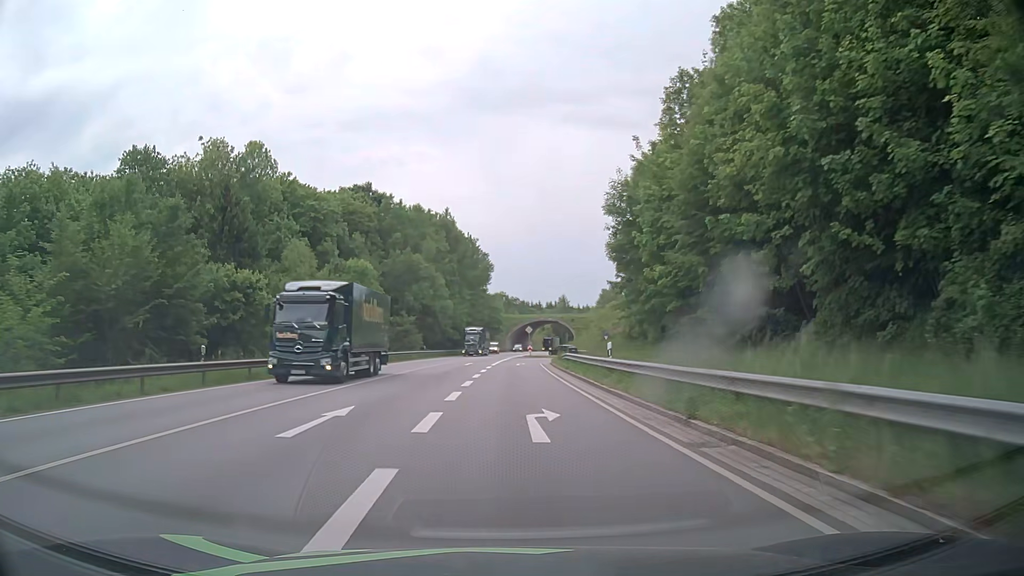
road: primary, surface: asphalt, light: Day
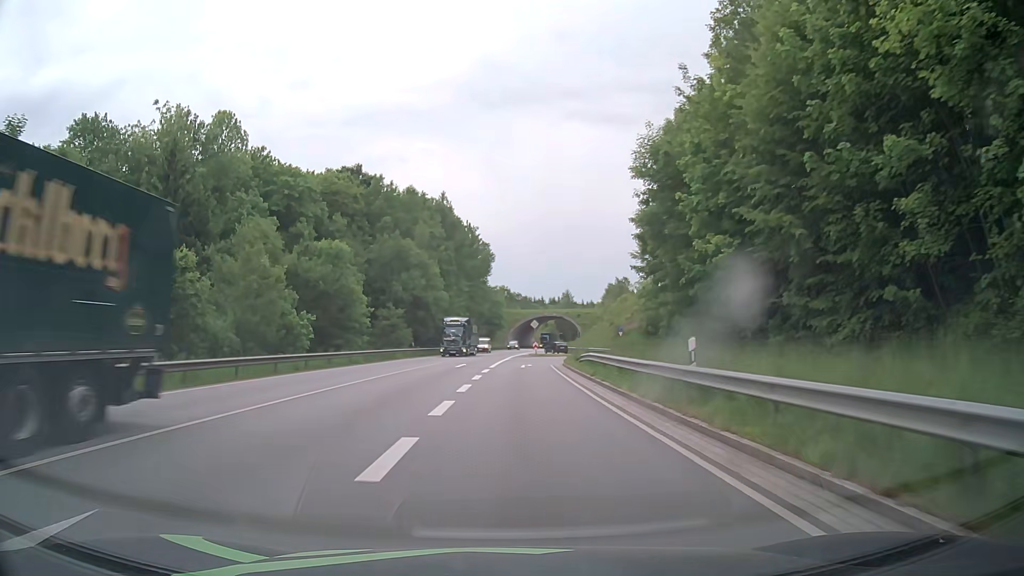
(0.0, +9.6) m; -1°
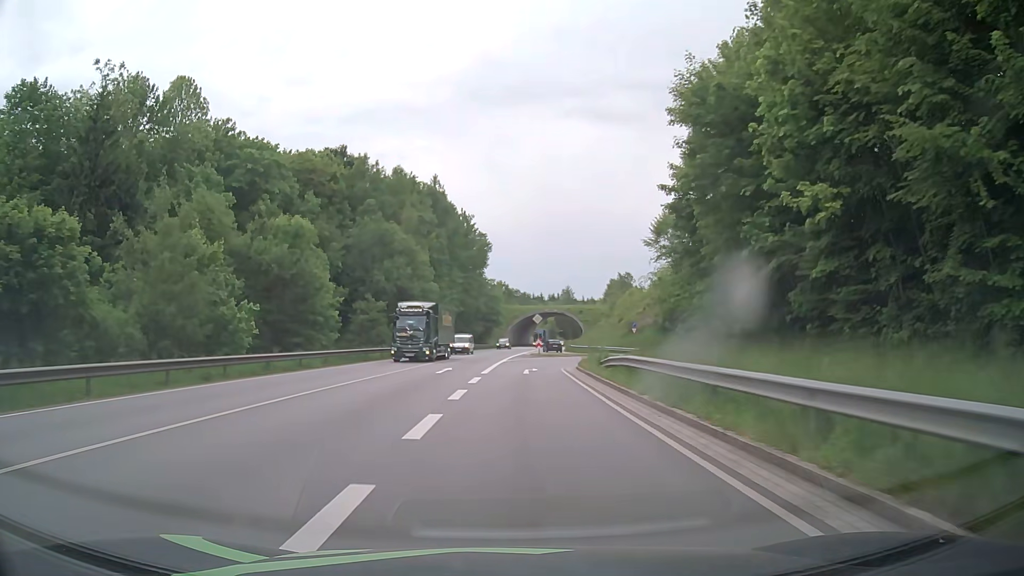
(+0.1, +9.1) m; 0°
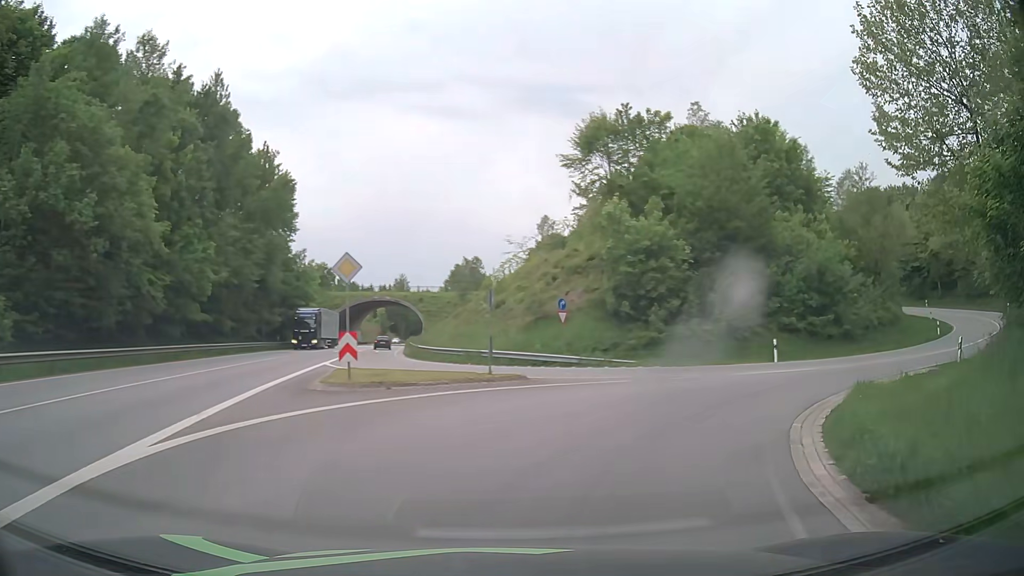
(+2.0, +35.4) m; +14°
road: primary_link
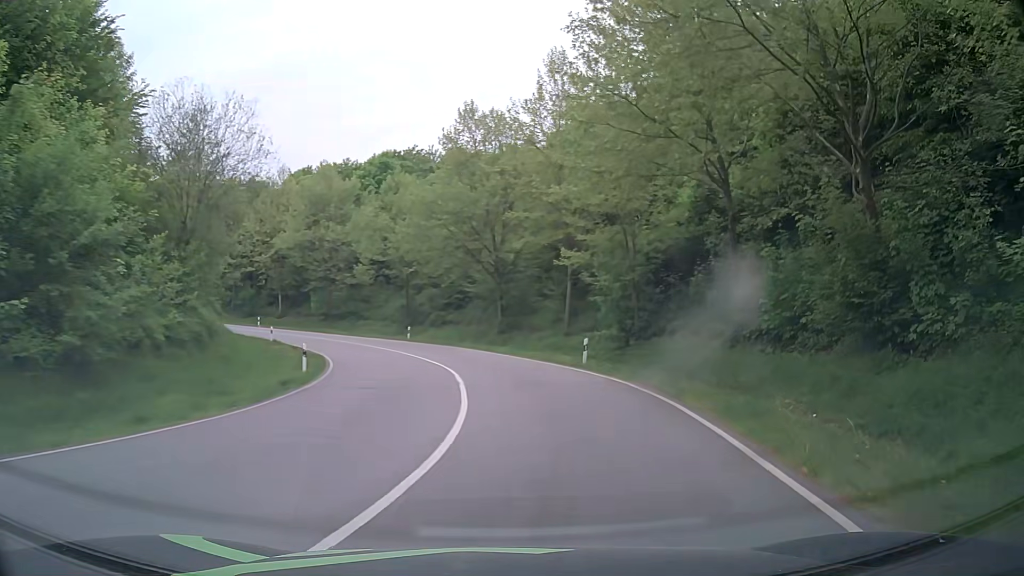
(+13.7, +22.9) m; +58°
(+1, +10) (+1, +20) (0, +30) (-3, +40) (-7, +48) (-13, +56) (-21, +63) (-29, +68) (-38, +72) (-48, +74) m
